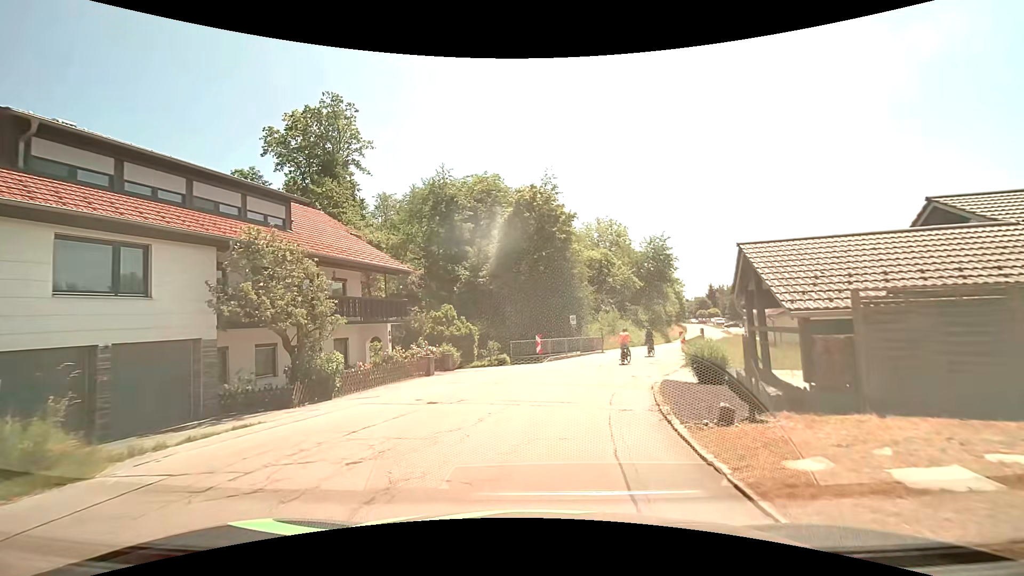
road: tertiary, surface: asphalt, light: Day
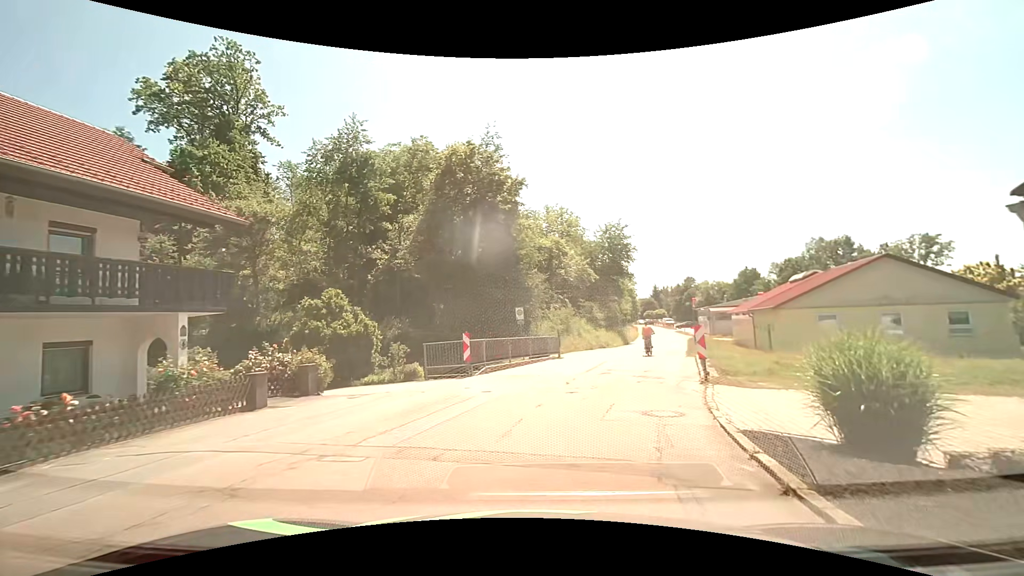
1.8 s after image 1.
(+0.6, +10.2) m; +7°
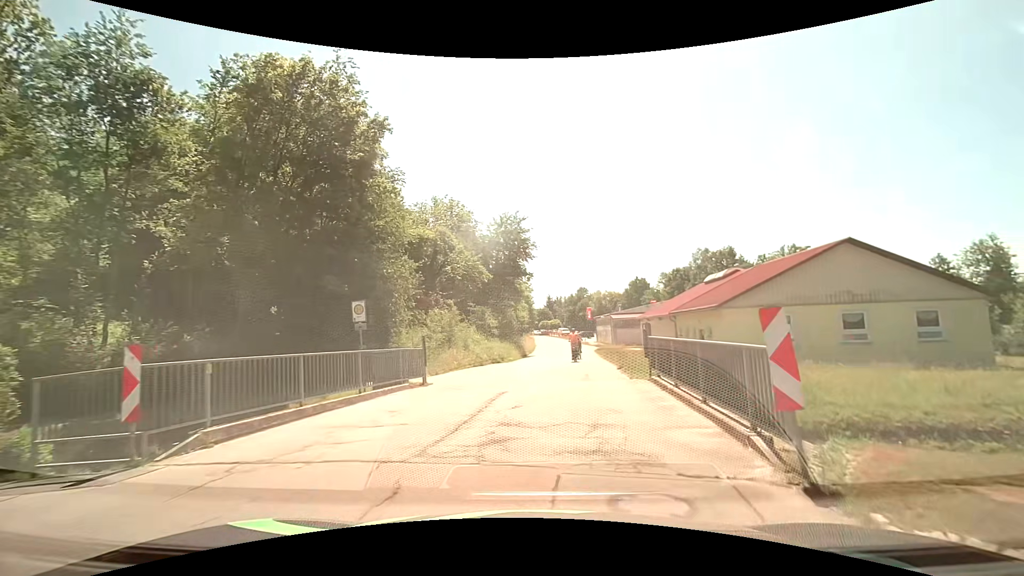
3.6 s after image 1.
(+1.0, +10.6) m; +12°
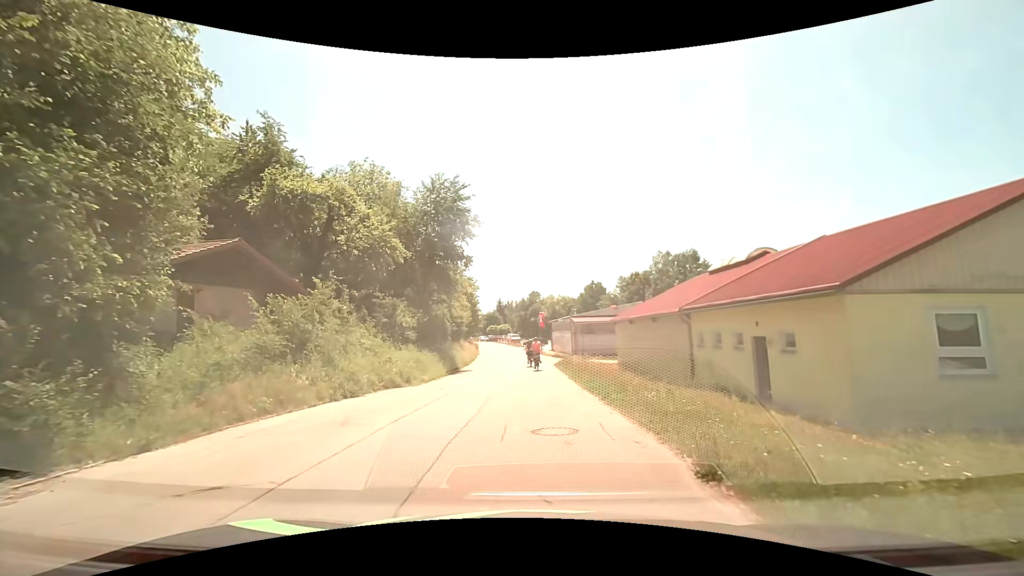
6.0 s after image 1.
(+0.7, +14.2) m; +5°
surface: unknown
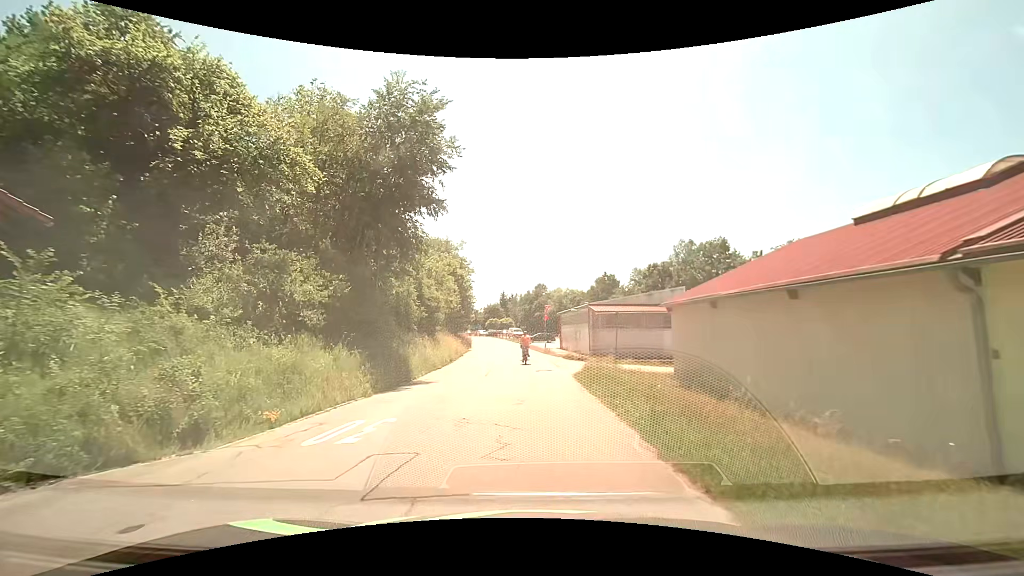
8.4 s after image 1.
(+0.1, +14.1) m; 0°
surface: asphalt
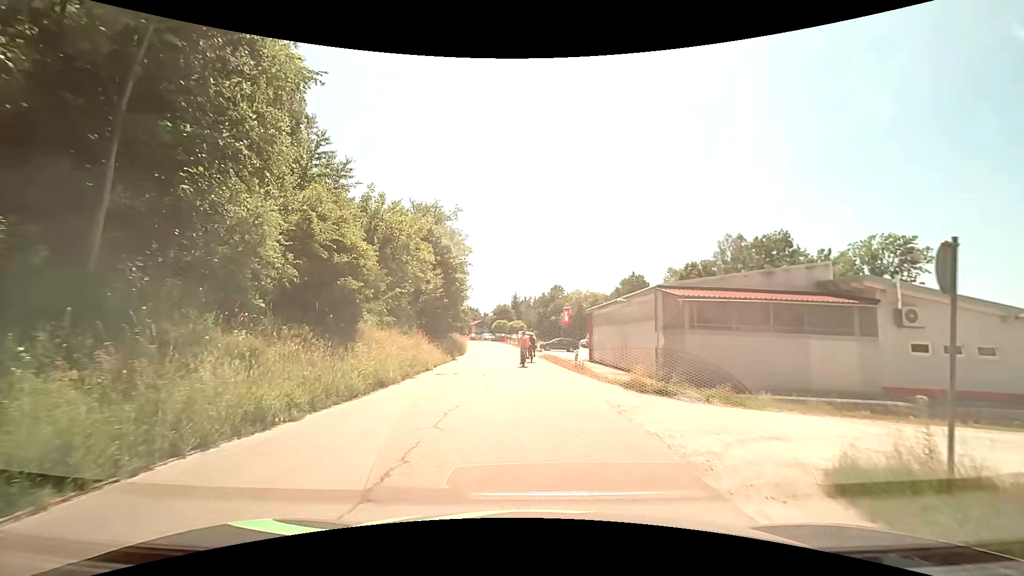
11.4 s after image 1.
(-0.2, +18.5) m; -1°
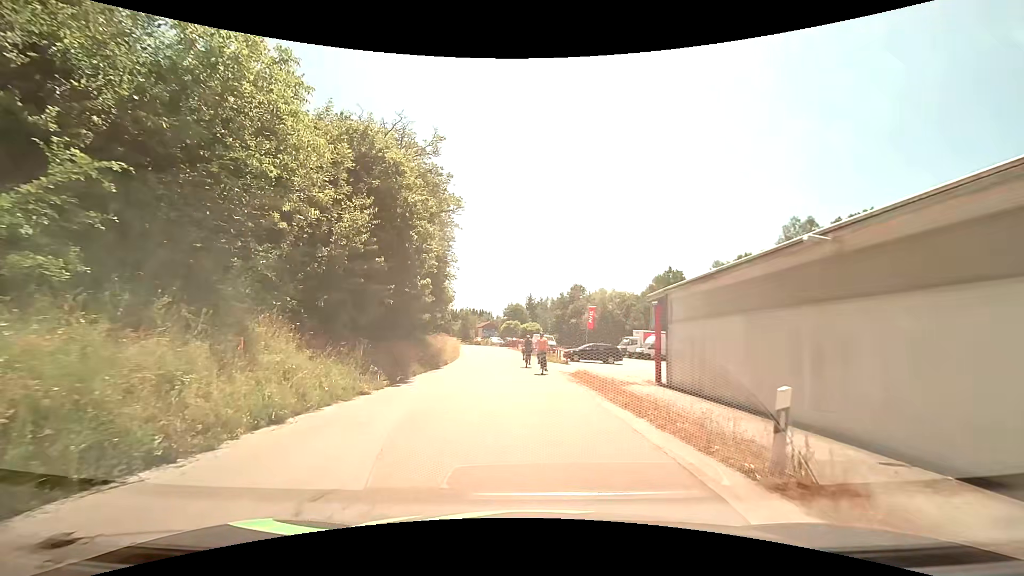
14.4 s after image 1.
(-0.3, +18.2) m; -3°
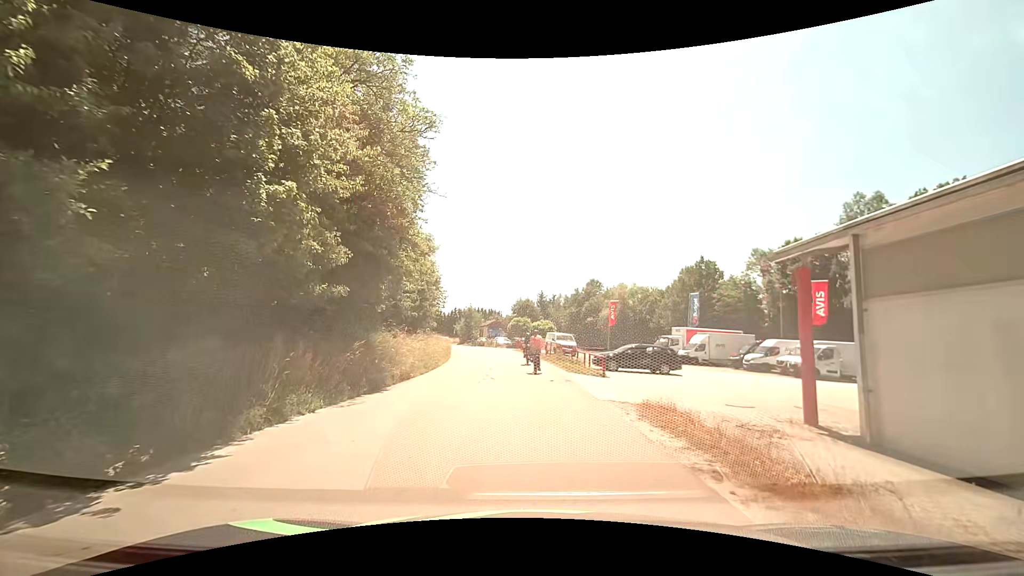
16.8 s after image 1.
(+0.1, +12.2) m; +1°
(0, +10) (0, +20) (-1, +30) (-2, +40) (-4, +50) (-6, +59) (-9, +69) (-12, +79) (-16, +88) (-19, +97) m
